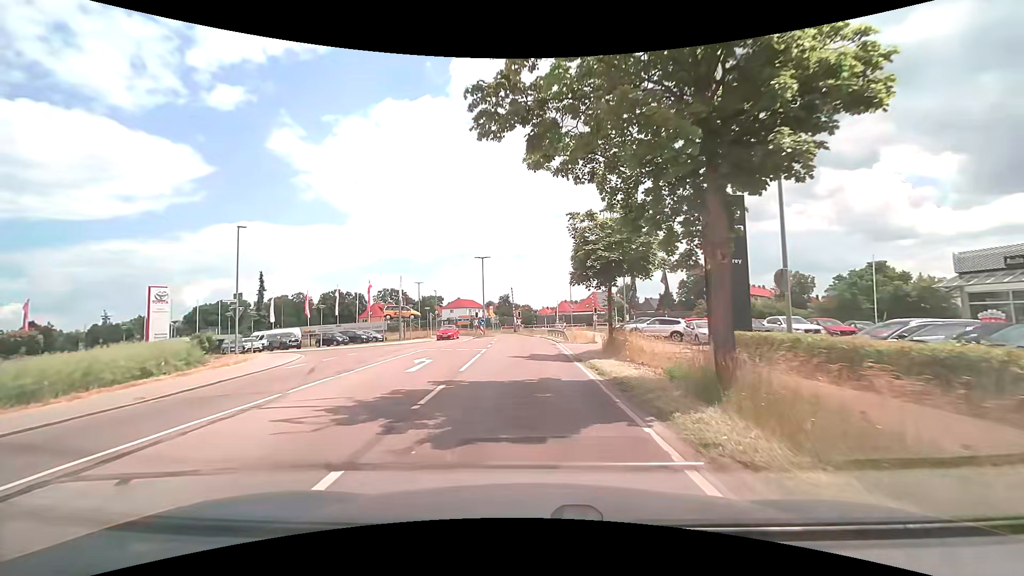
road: secondary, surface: asphalt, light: Day
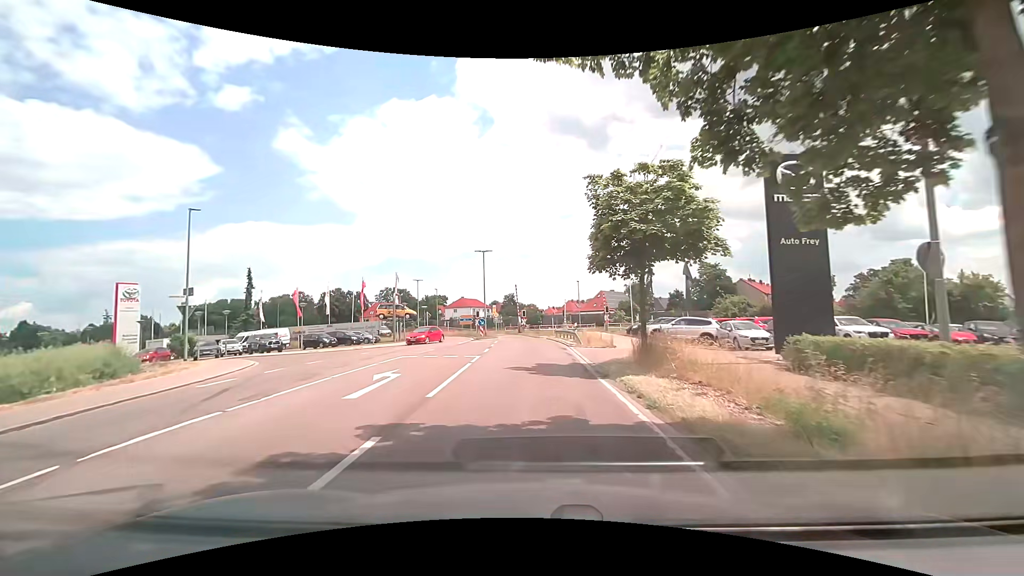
(0.0, +5.0) m; -1°
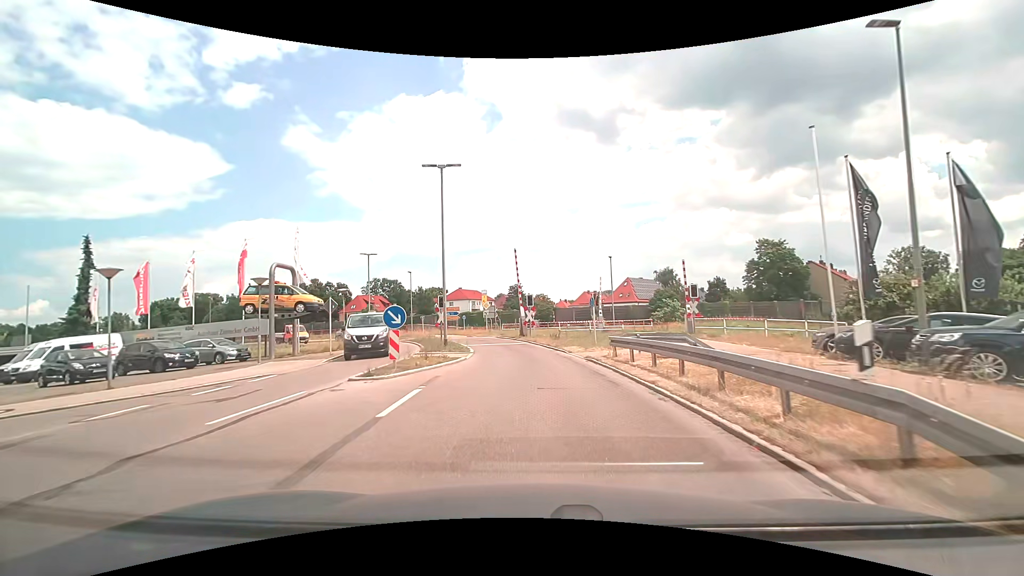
(-0.4, +27.4) m; -1°
(0, +10) (0, +20) (-2, +30) (-5, +39) (-10, +48) (-16, +56) (-23, +63) (-31, +68) (-40, +73) (-50, +77) m
